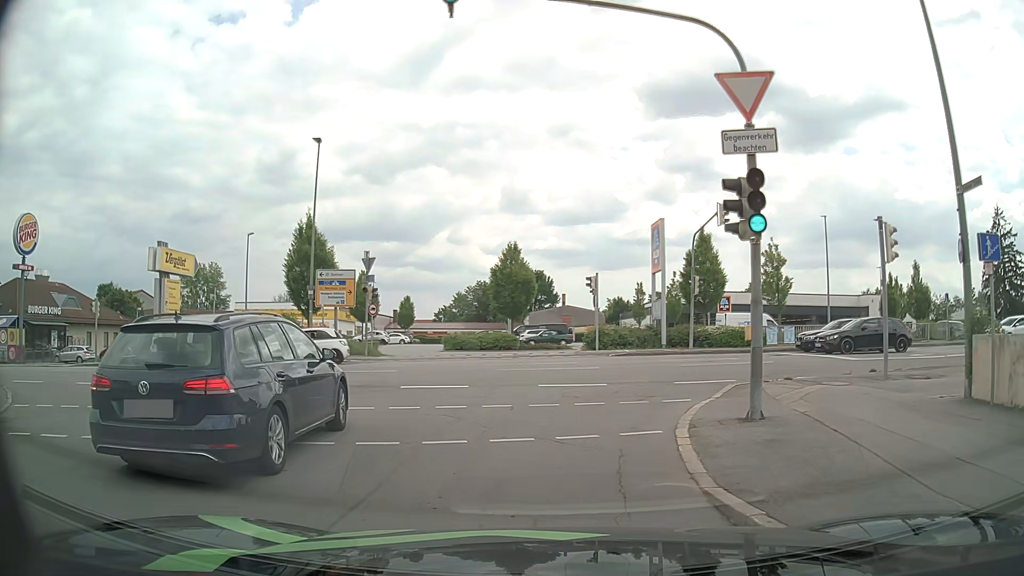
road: residential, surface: asphalt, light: Day
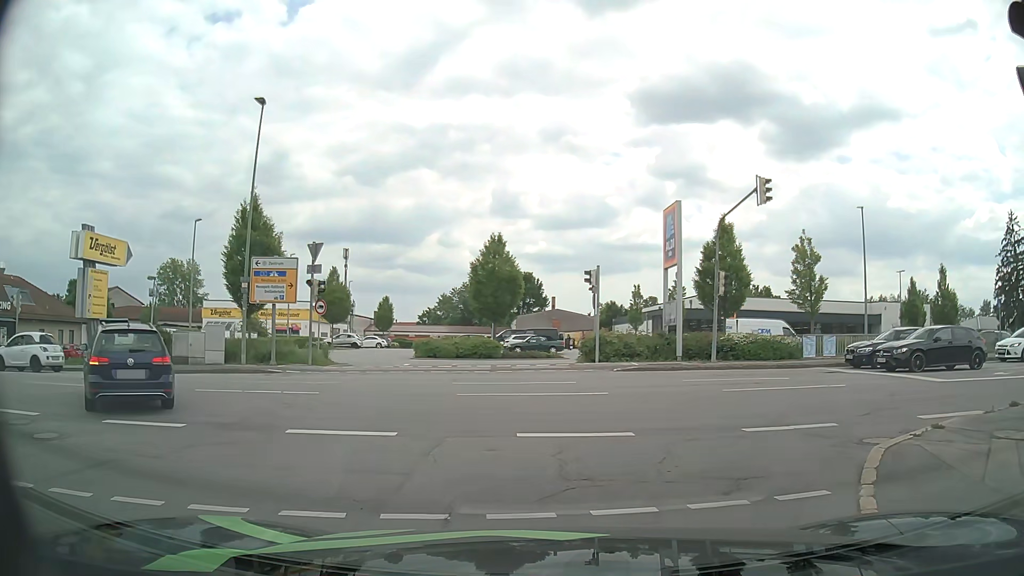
(+0.1, +6.4) m; +2°
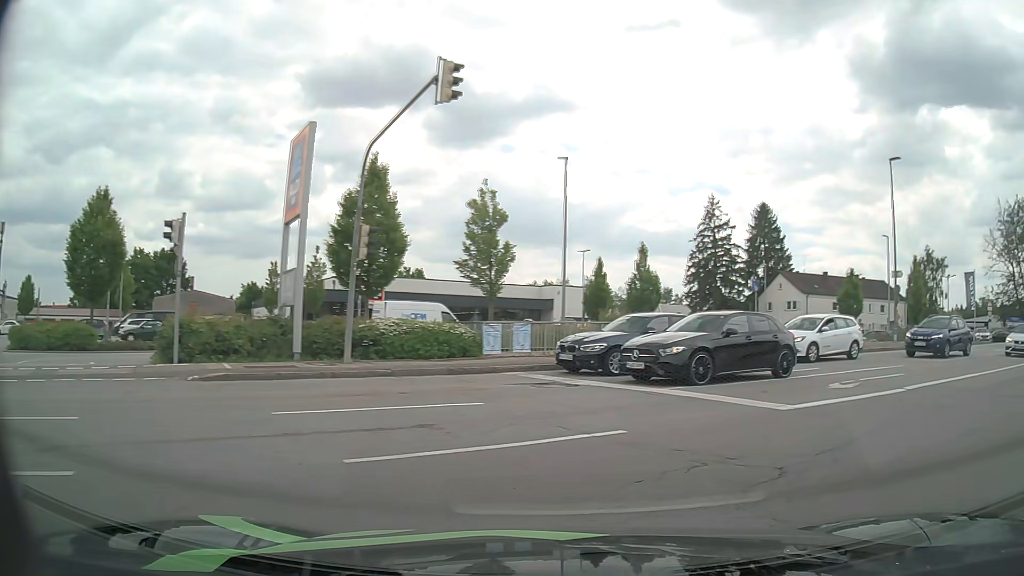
(+1.5, +8.7) m; +30°
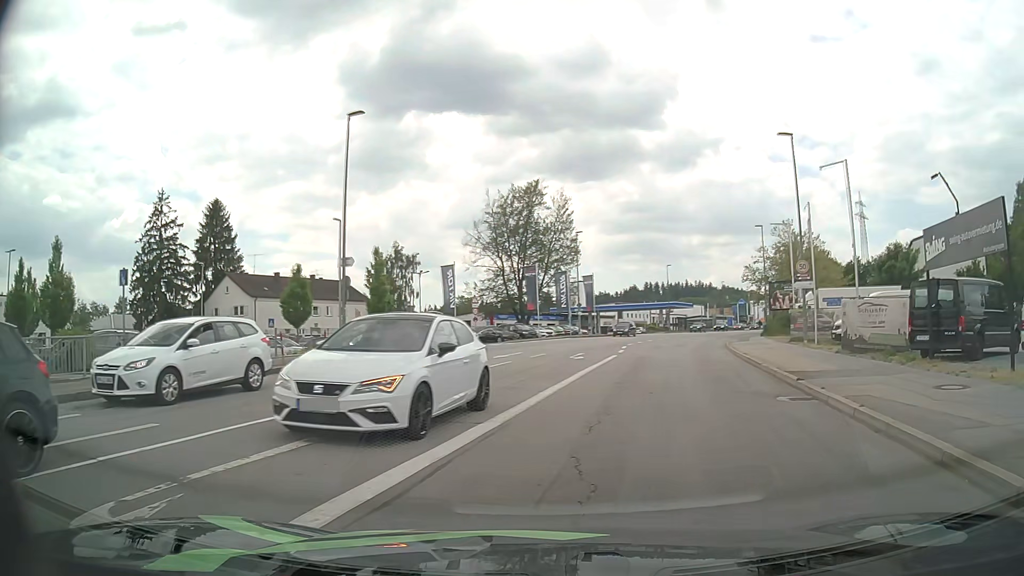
(+4.1, +8.5) m; +47°
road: tertiary
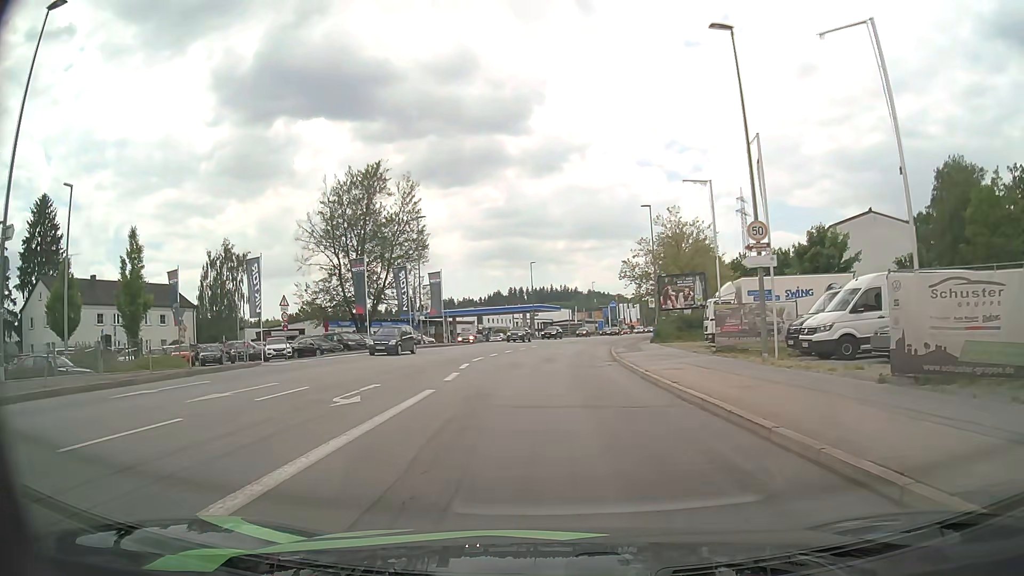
(+1.8, +13.2) m; +10°
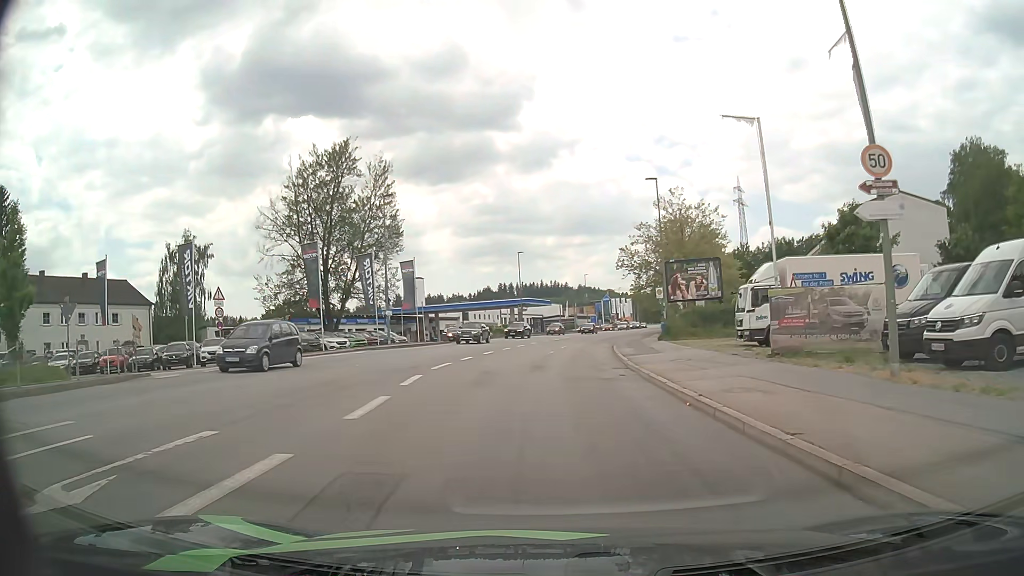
(+0.1, +8.1) m; +1°
(0, +10) (0, +20) (+1, +30) (+1, +40) (+3, +50) (+4, +60) (+6, +70) (+8, +79) (+10, +89) (+13, +99) m
